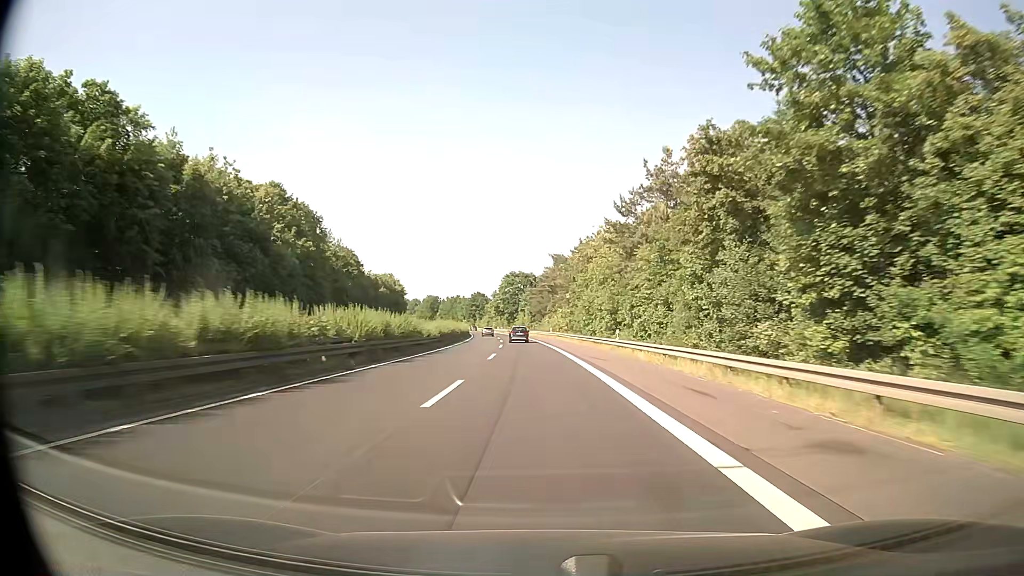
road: trunk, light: Day
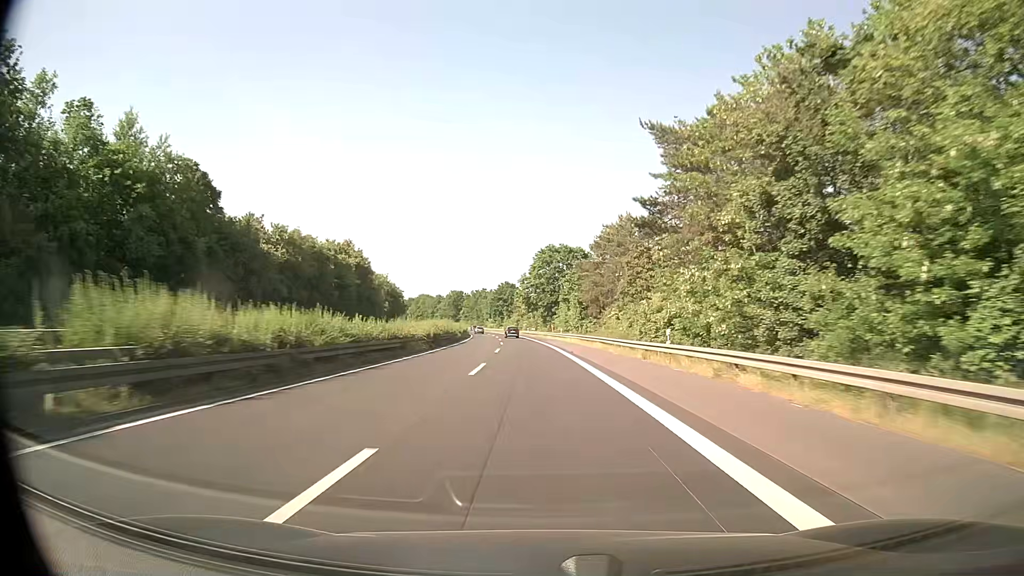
(-1.8, +64.0) m; -3°
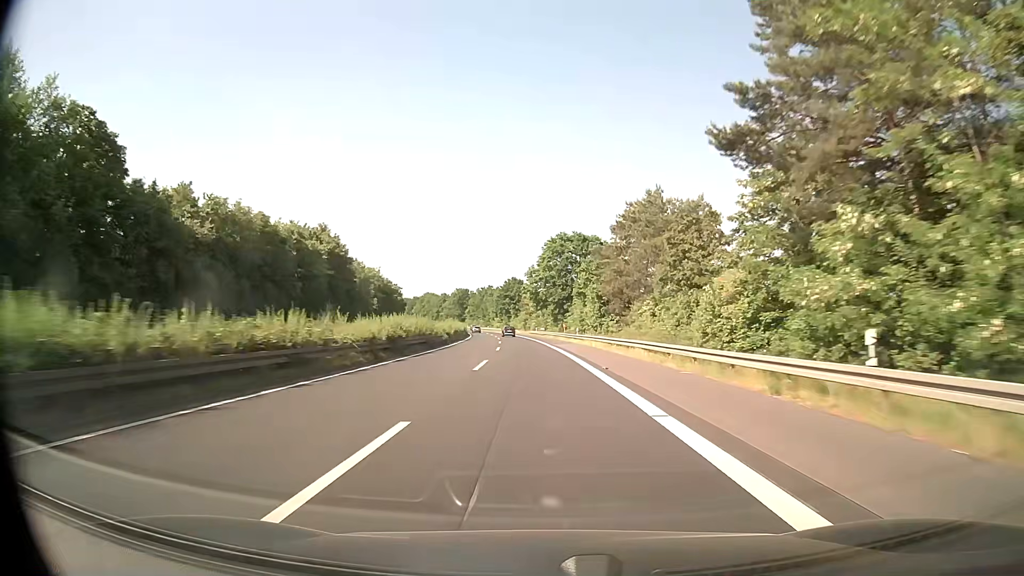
(-0.1, +15.8) m; -1°
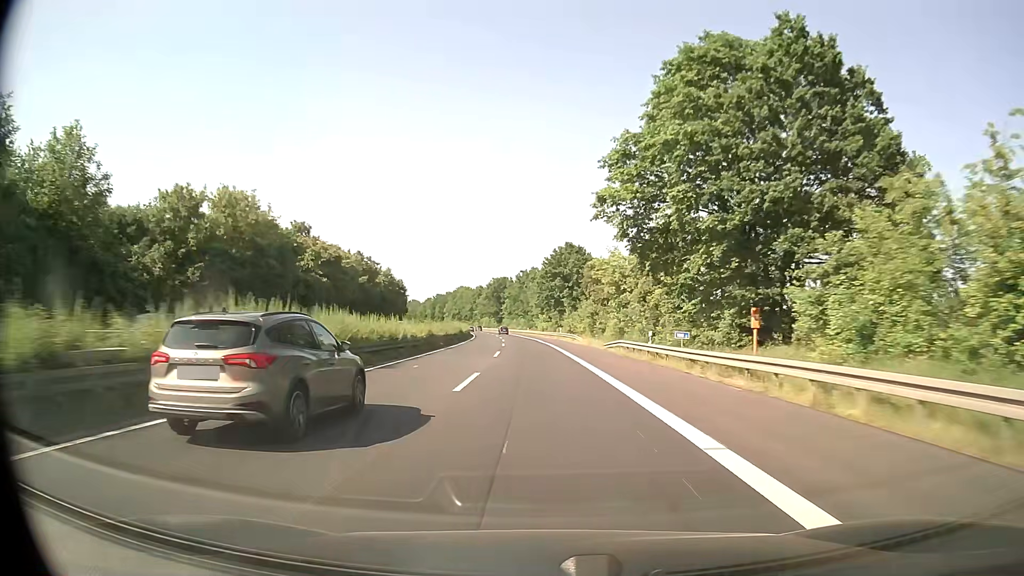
(-3.1, +78.8) m; -5°
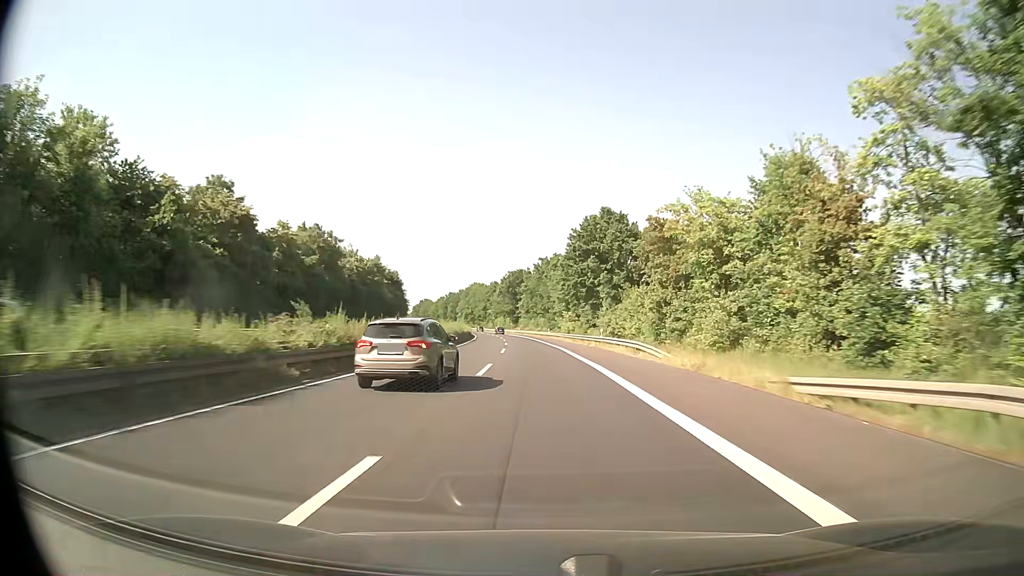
(-0.6, +31.6) m; -2°
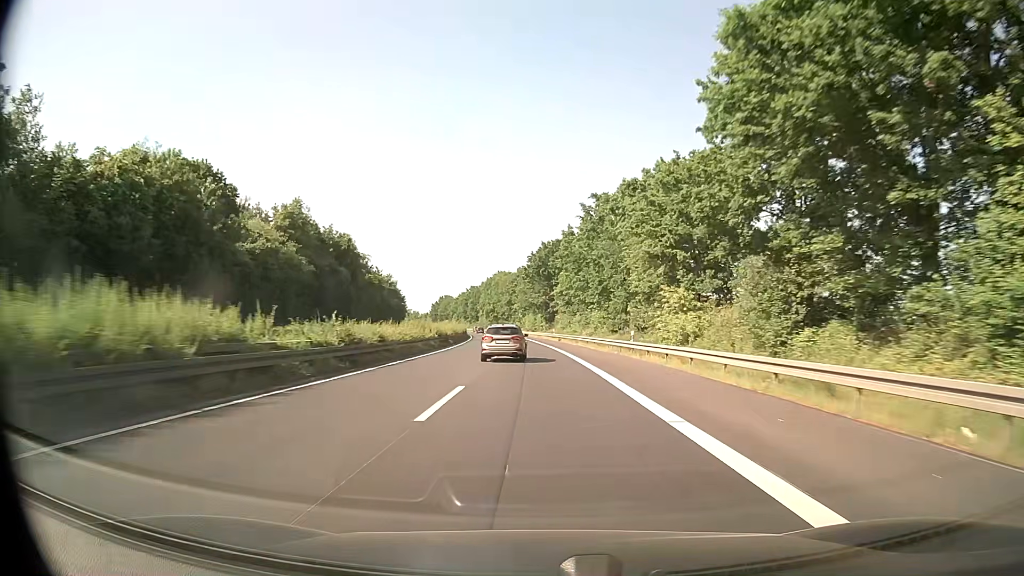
(-1.5, +63.2) m; -3°
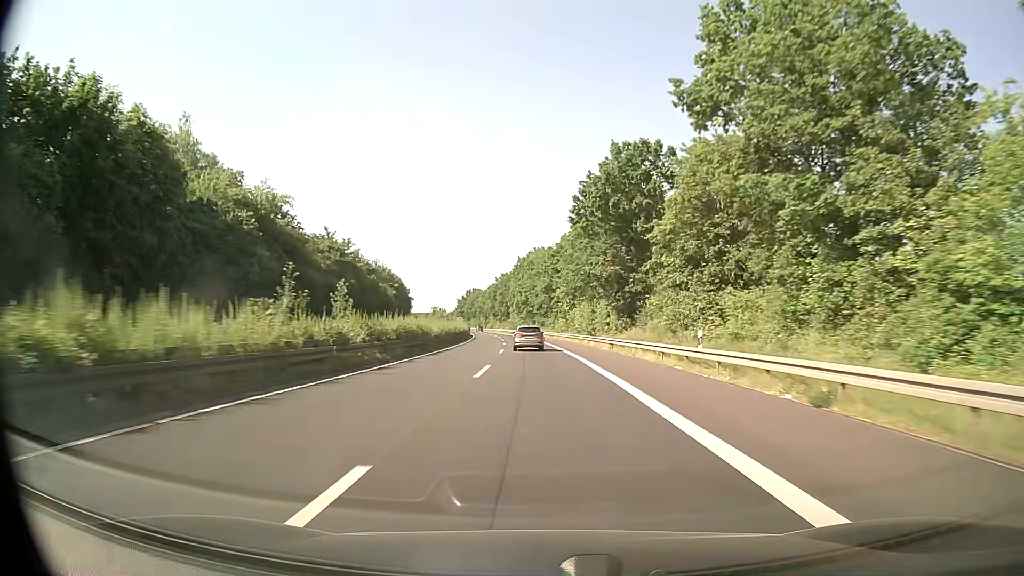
(-2.0, +63.2) m; -4°
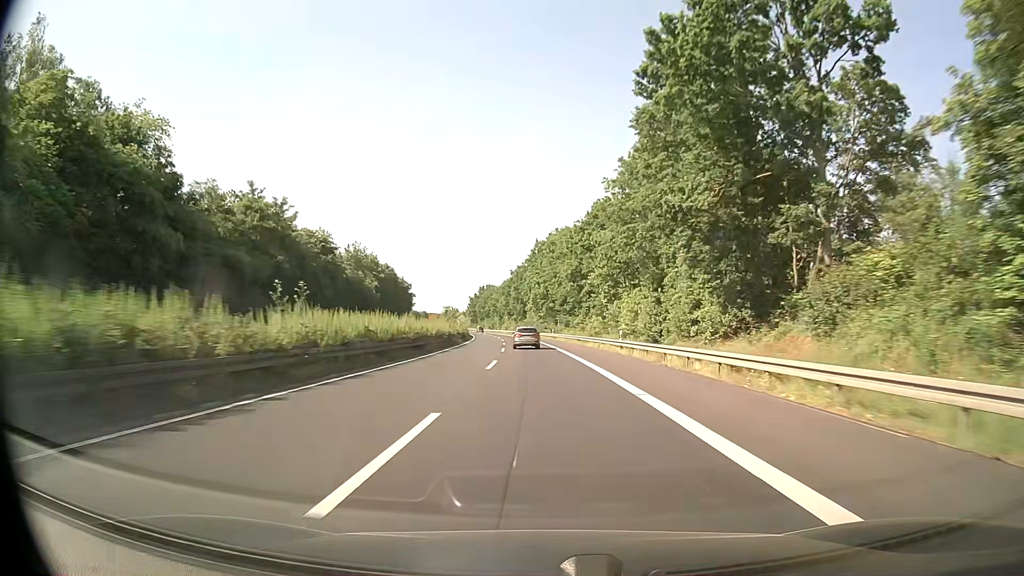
(-0.6, +31.7) m; -2°
(0, +10) (0, +20) (0, +30) (-1, +40) (-1, +50) (-2, +60) (-2, +70) (-3, +80) (-4, +90) (-5, +100) m
